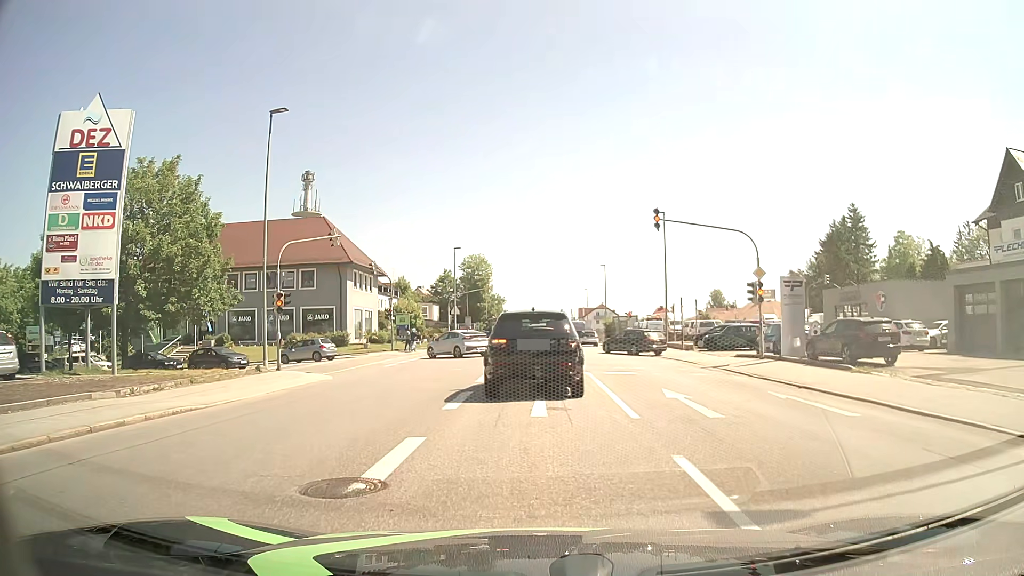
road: tertiary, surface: asphalt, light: Day
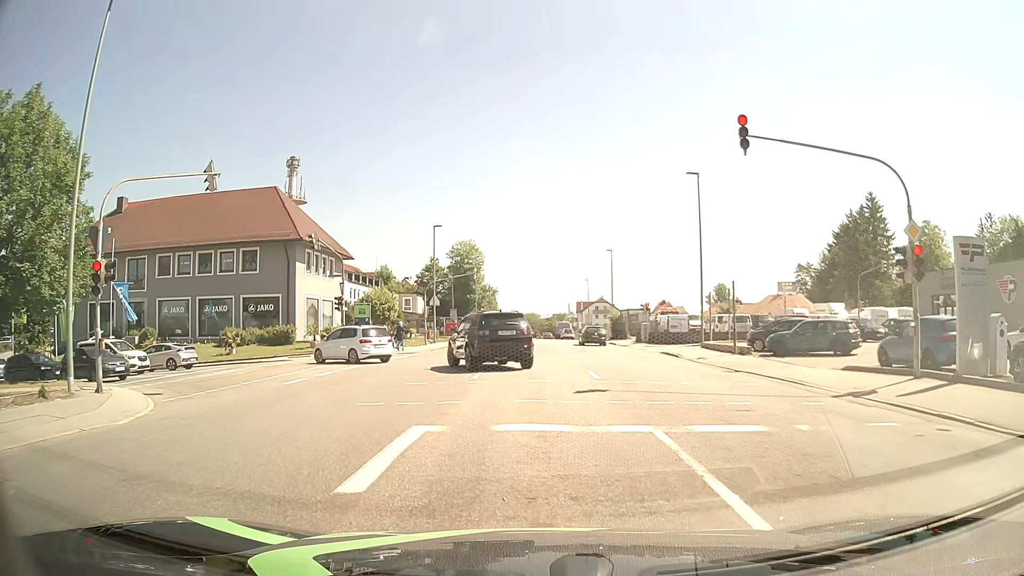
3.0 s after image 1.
(0.0, +11.8) m; 0°
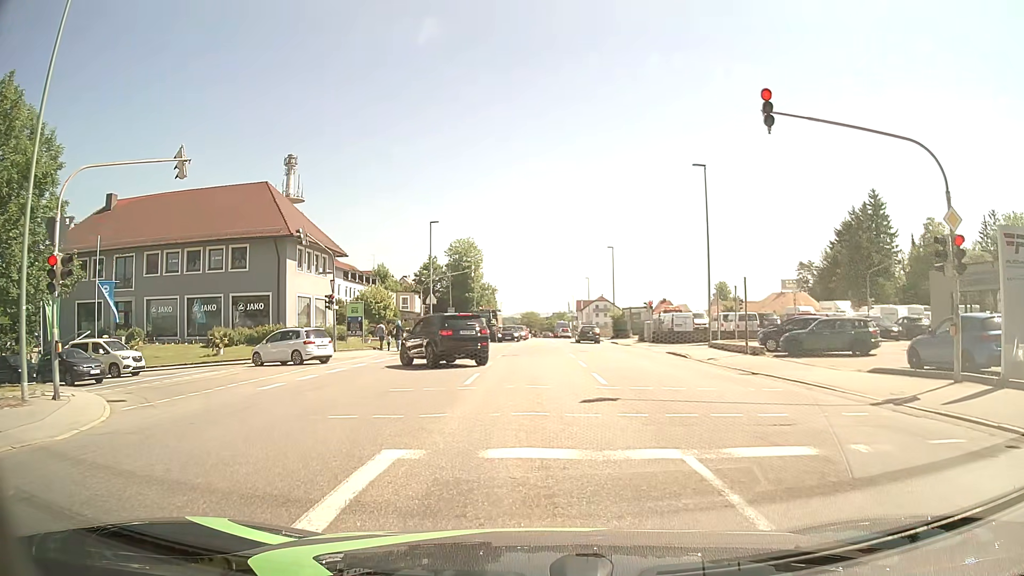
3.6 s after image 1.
(0.0, +1.7) m; +1°
